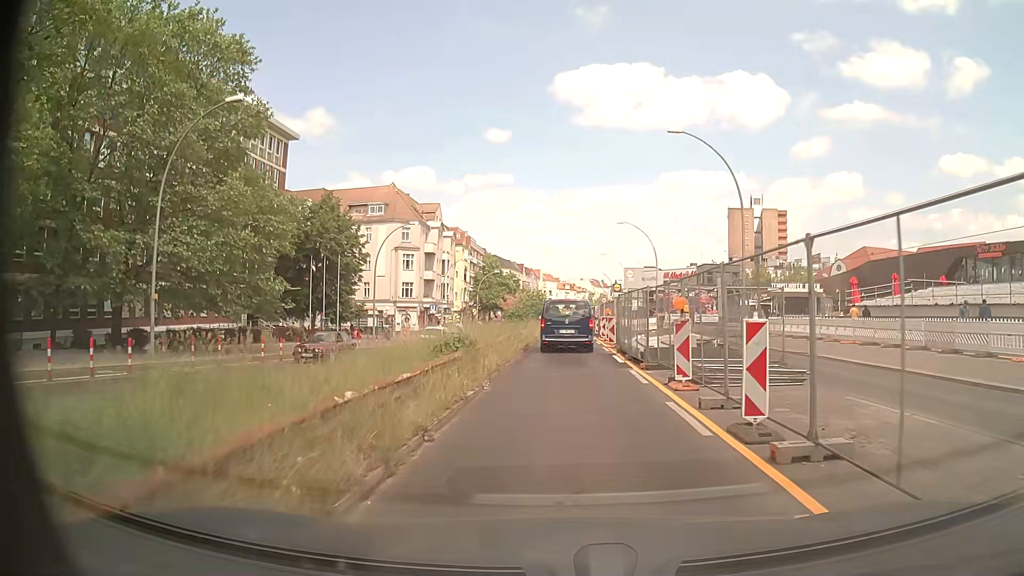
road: primary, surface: asphalt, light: Day
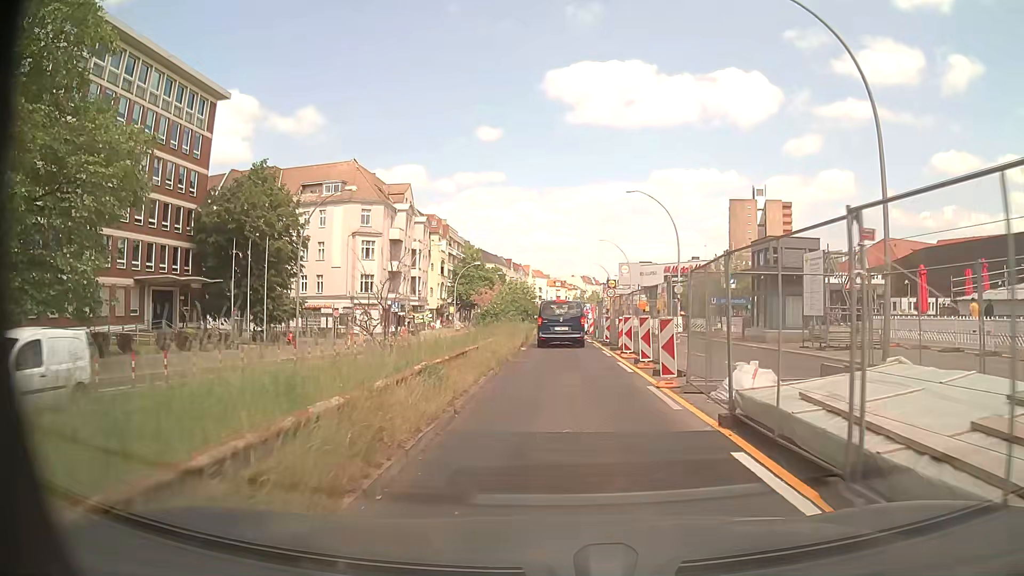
(+0.1, +15.8) m; +1°
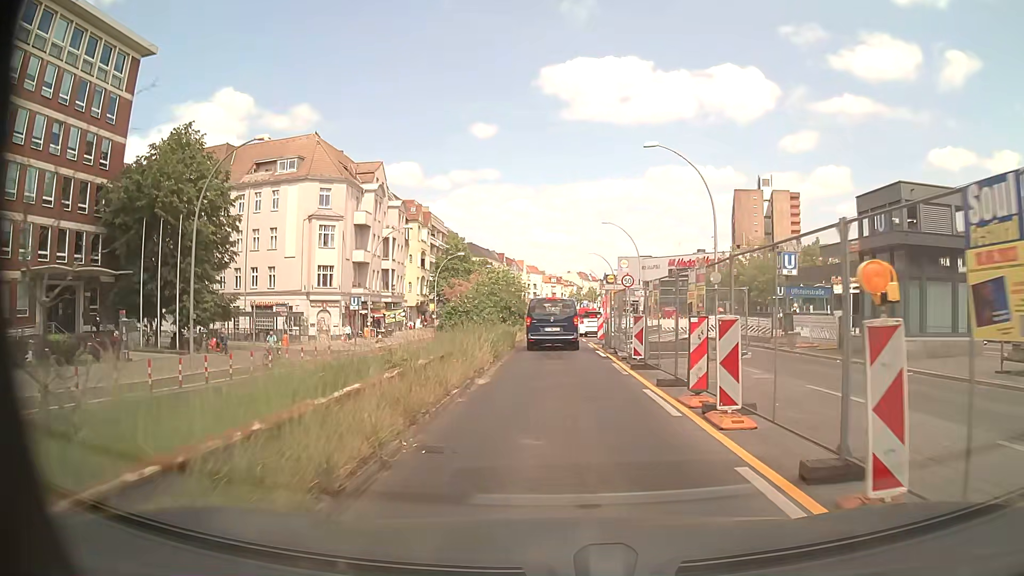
(+0.2, +12.7) m; 0°
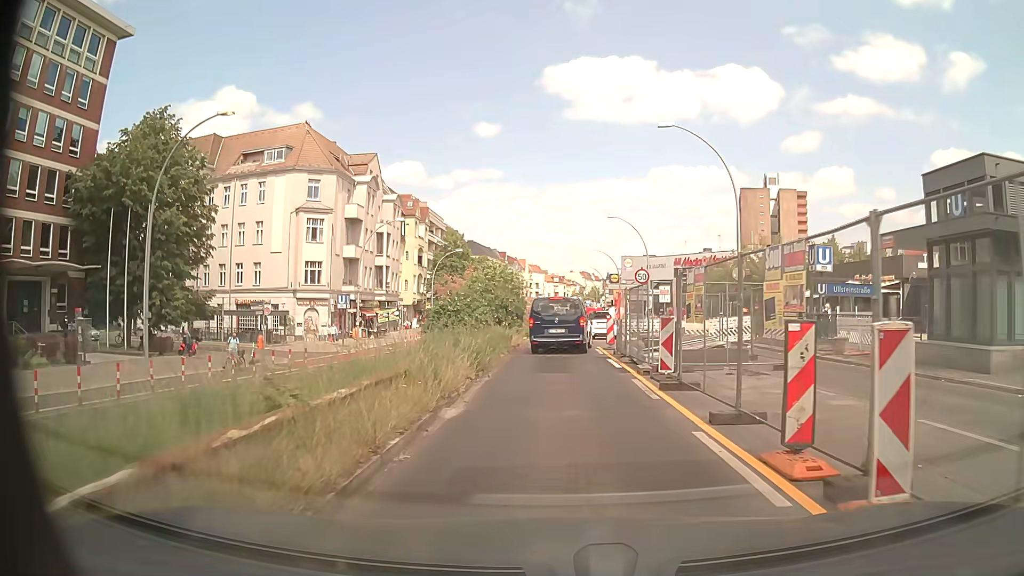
(0.0, +4.0) m; 0°
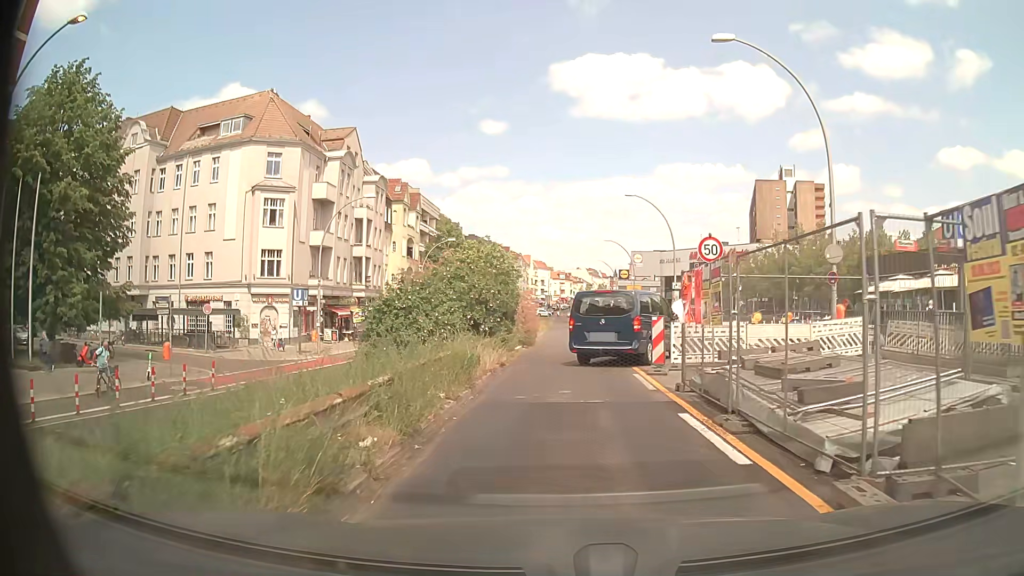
(+0.1, +10.4) m; +1°
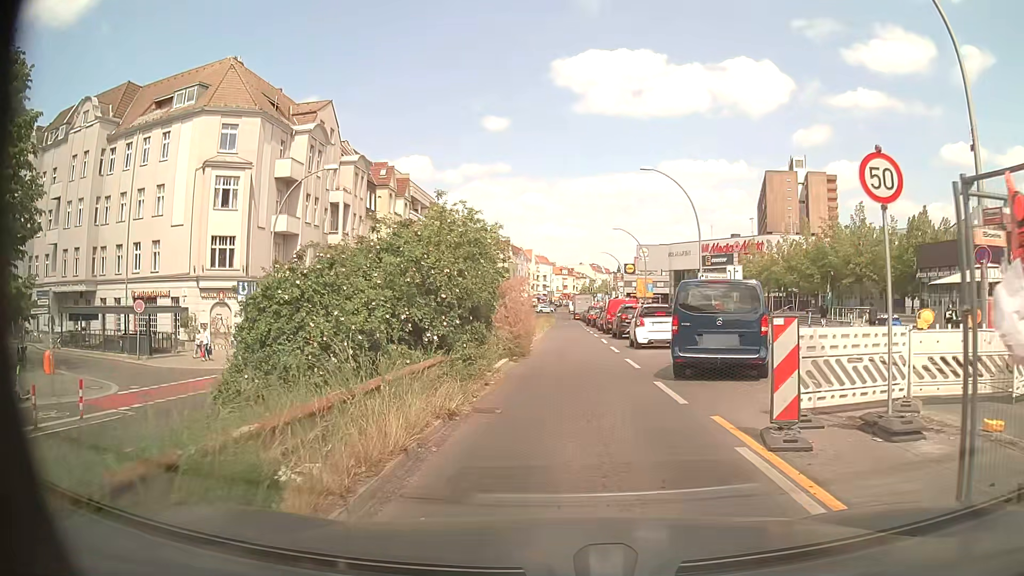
(-0.1, +8.1) m; 0°
